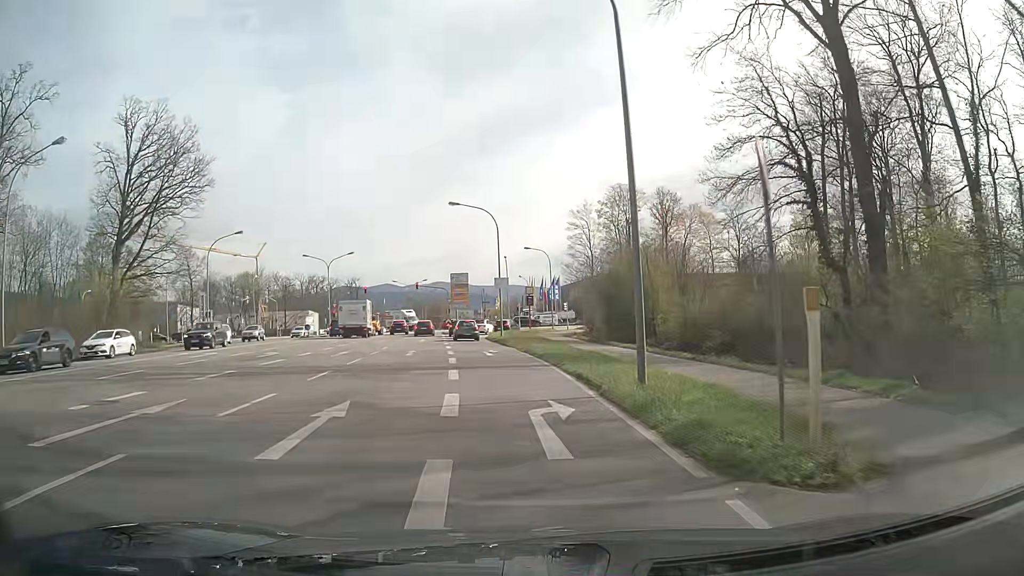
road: secondary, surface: asphalt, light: Day
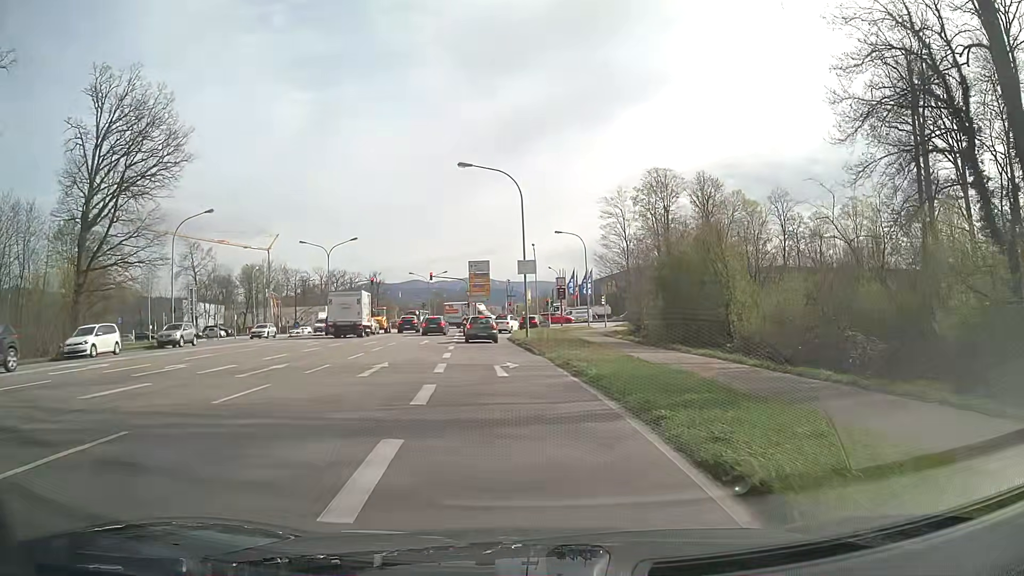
(-0.2, +11.0) m; -3°
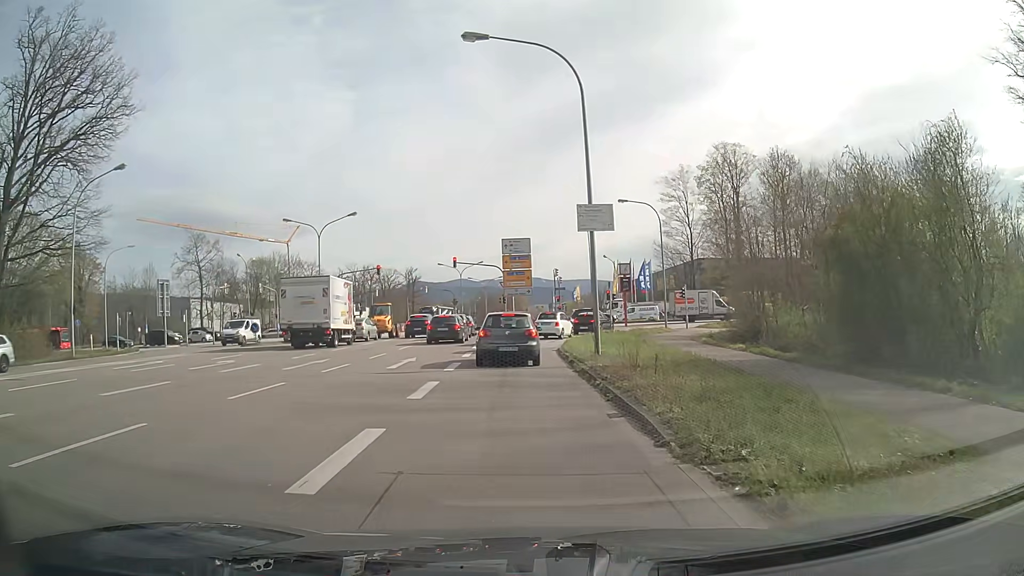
(-0.5, +17.0) m; -3°
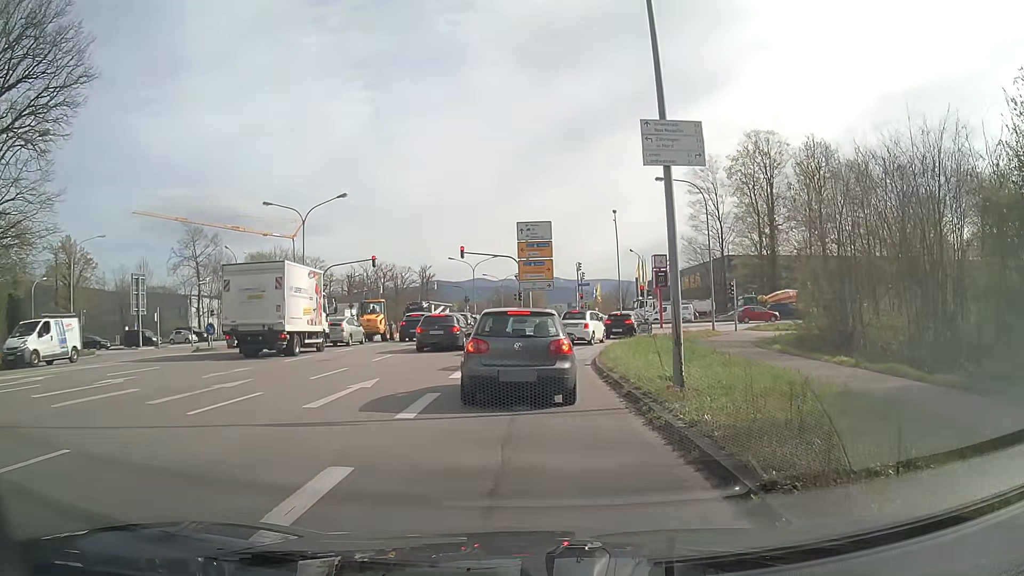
(-0.2, +7.8) m; -4°
(0, +10) (0, +20) (+2, +30) (+6, +39) (+13, +46) (+21, +52) (+31, +55) (+40, +57) (+50, +56) (+60, +56) m
